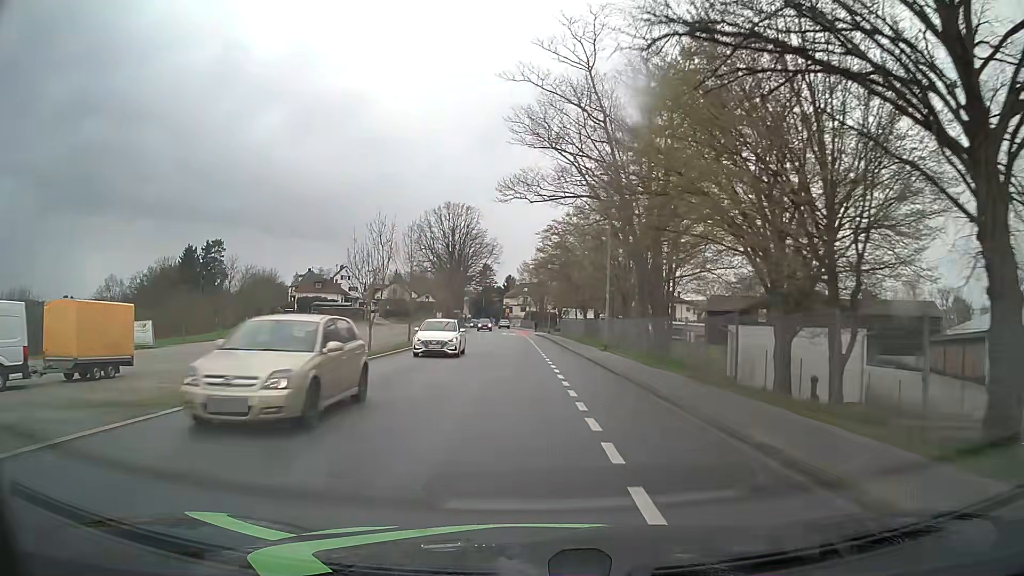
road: tertiary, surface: asphalt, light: Day
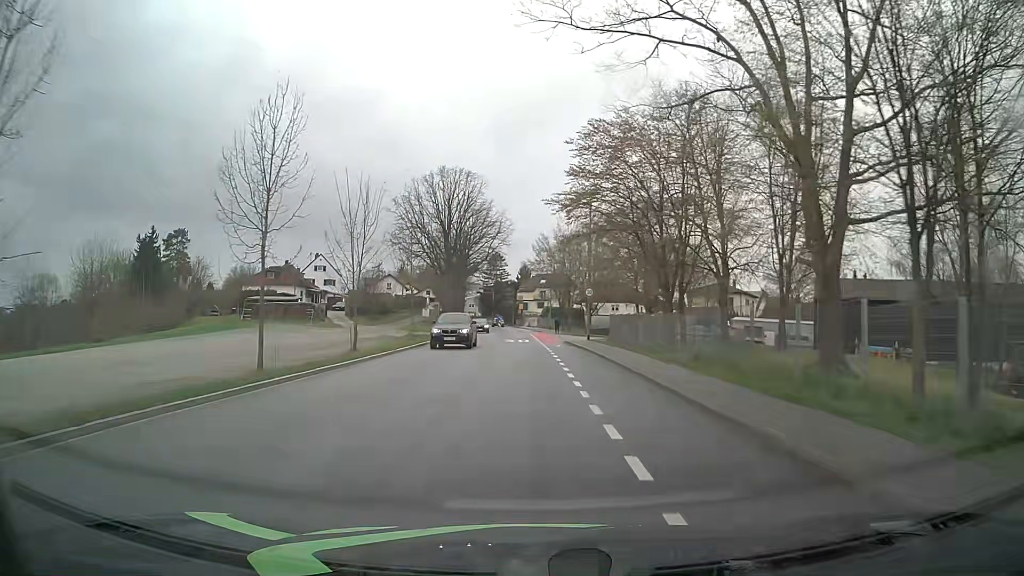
(-0.4, +31.0) m; -1°
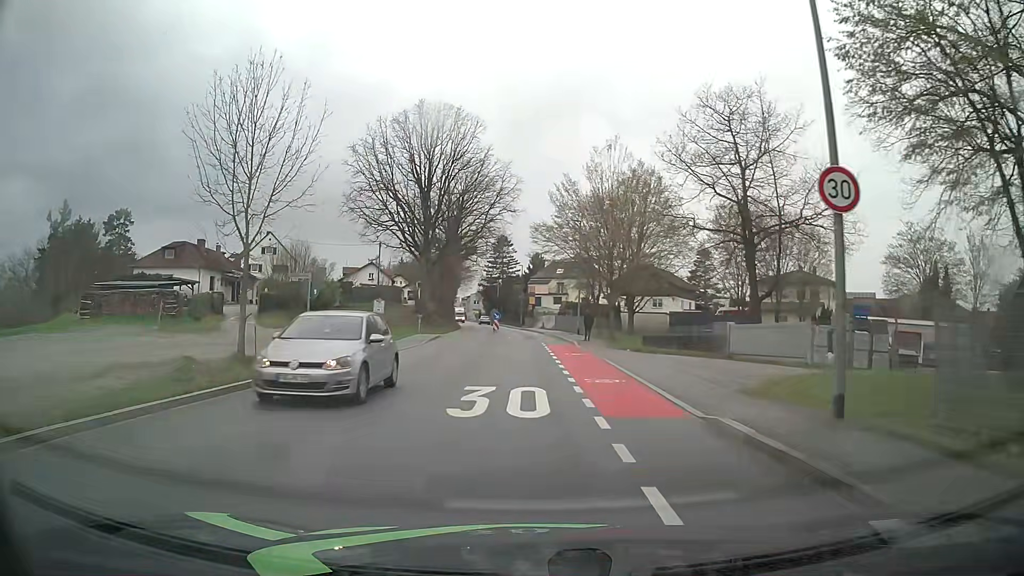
(-0.4, +30.8) m; -1°
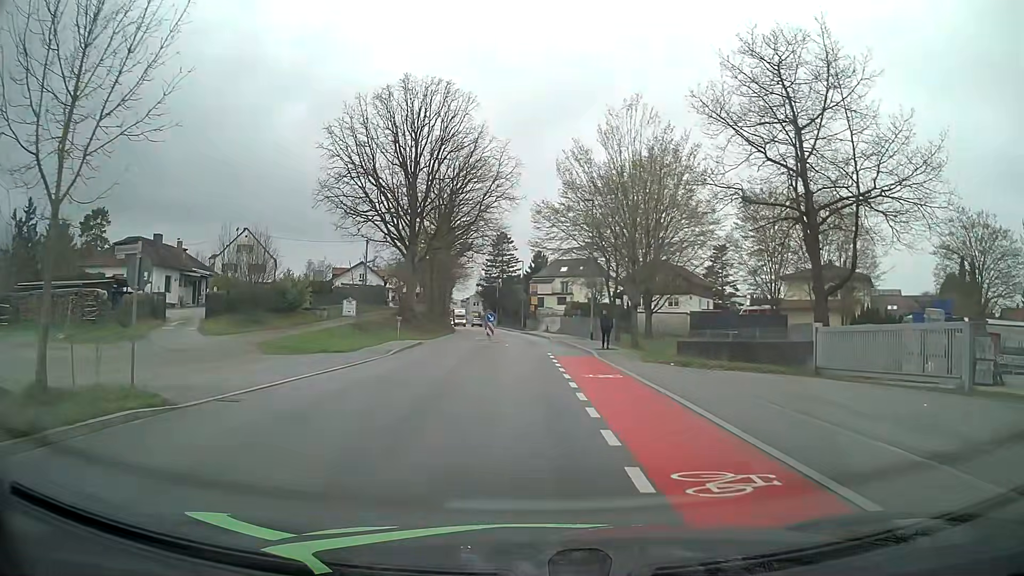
(0.0, +9.1) m; 0°
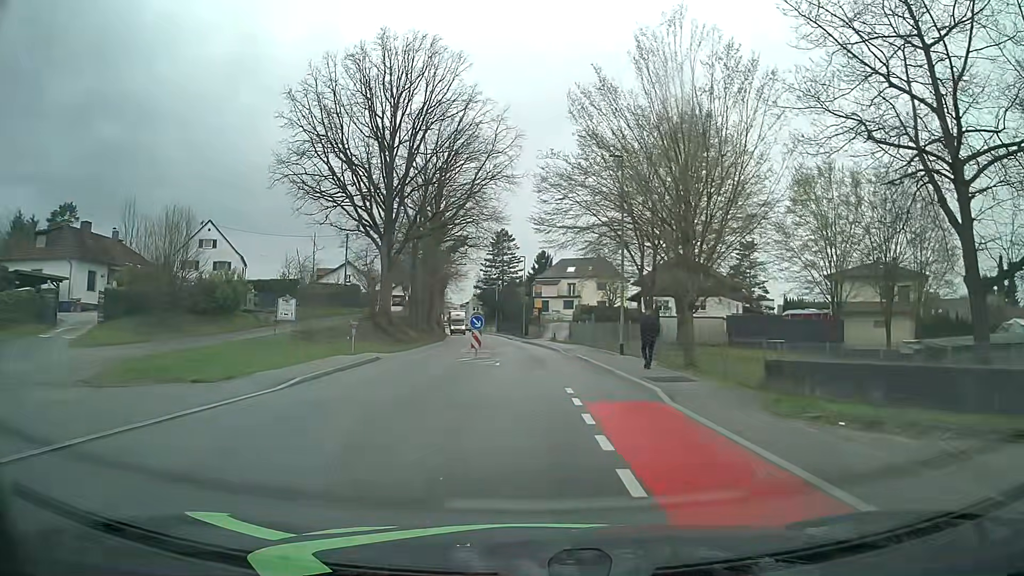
(-0.1, +12.0) m; 0°
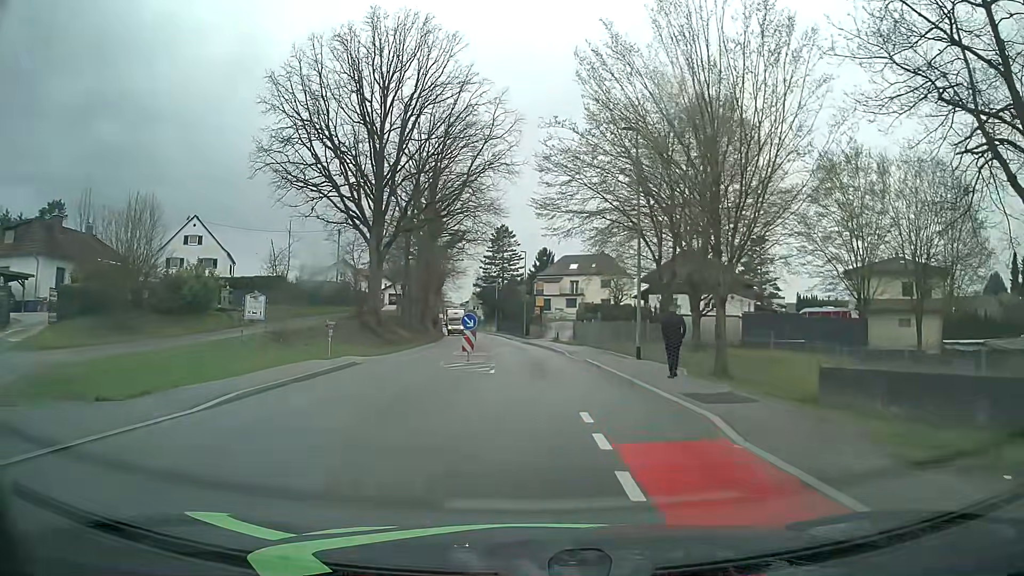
(0.0, +4.0) m; -1°
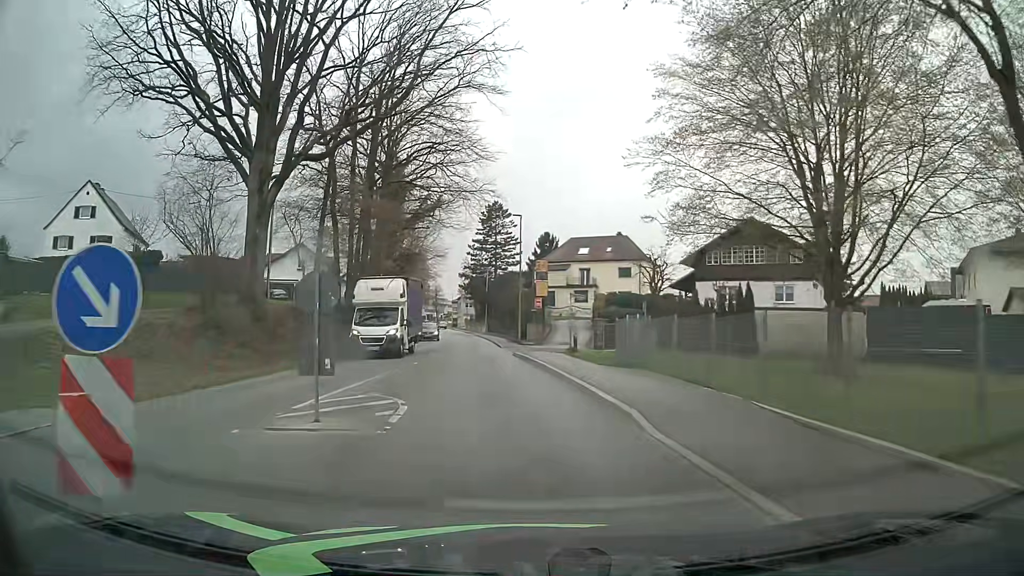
(+0.2, +21.1) m; 0°
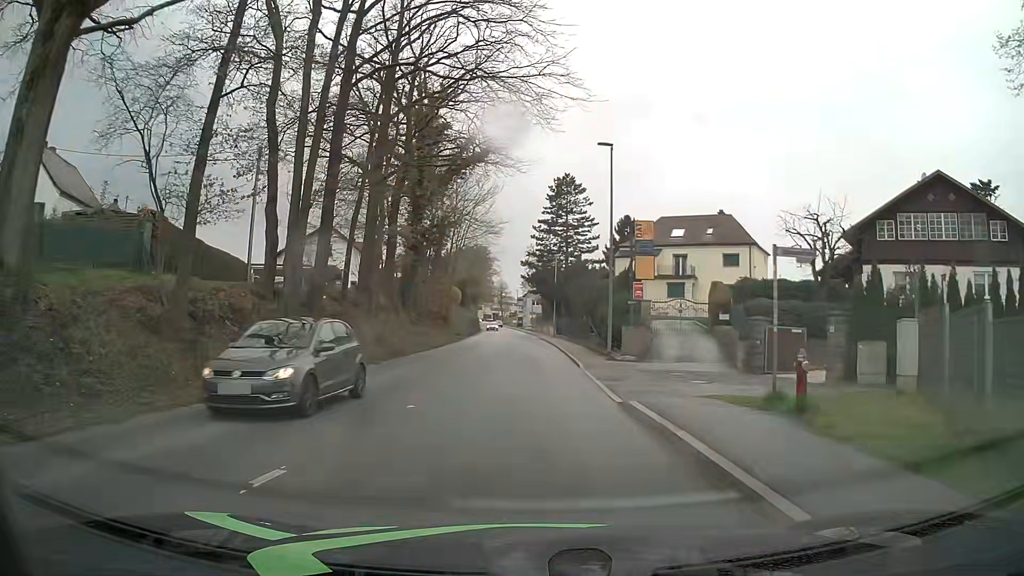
(-0.8, +17.4) m; -5°
(0, +10) (0, +20) (0, +30) (0, +40) (0, +50) (-1, +60) (-1, +70) (-2, +80) (-2, +90) (-3, +100) m
